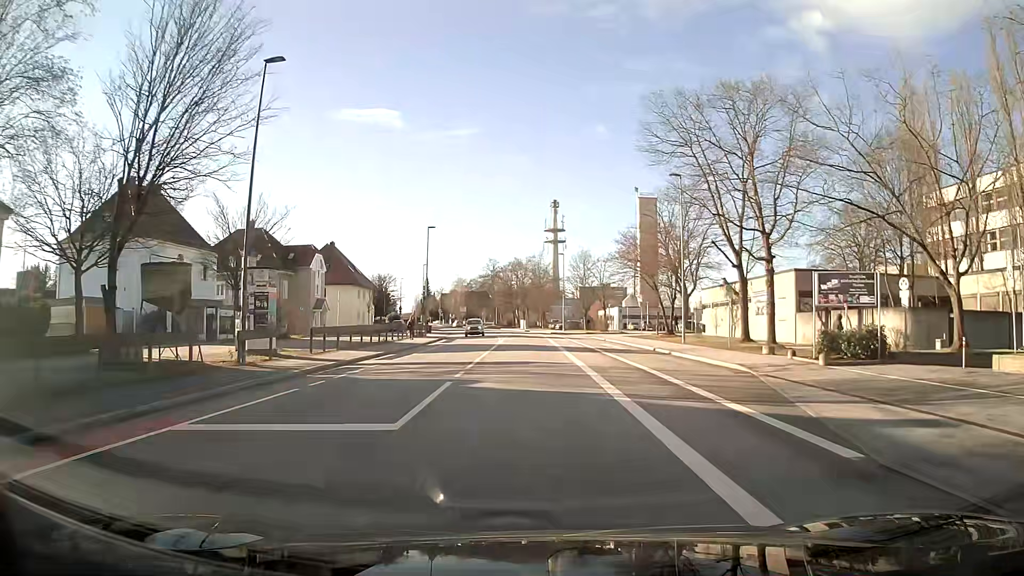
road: tertiary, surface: asphalt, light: Day
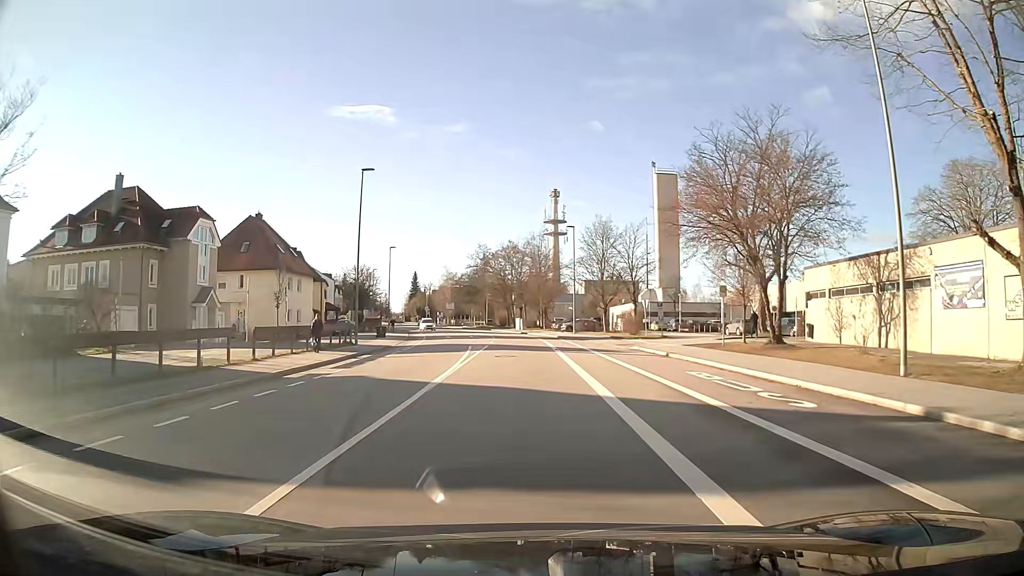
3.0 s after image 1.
(0.0, +24.8) m; 0°
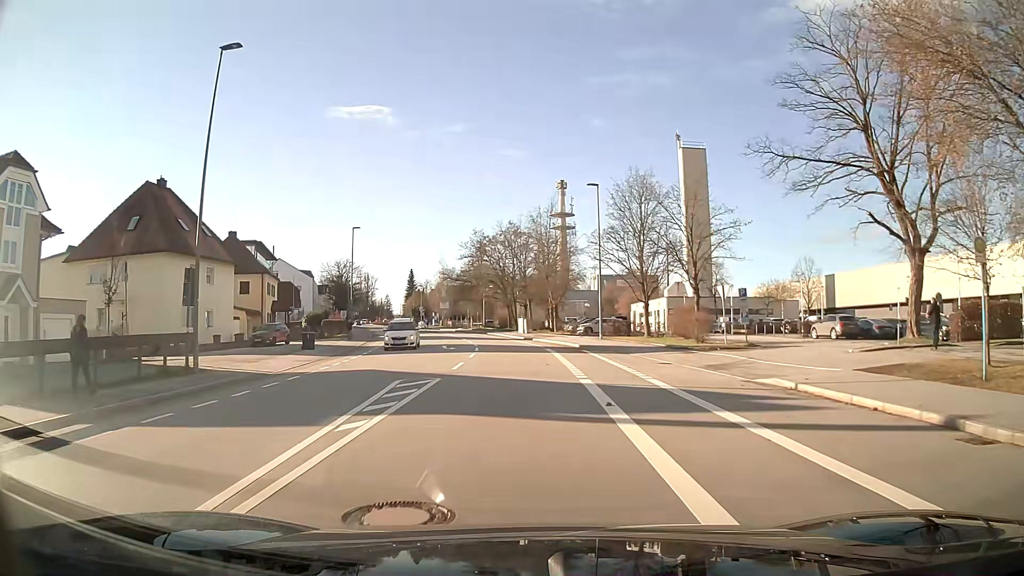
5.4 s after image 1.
(-0.1, +19.9) m; -1°
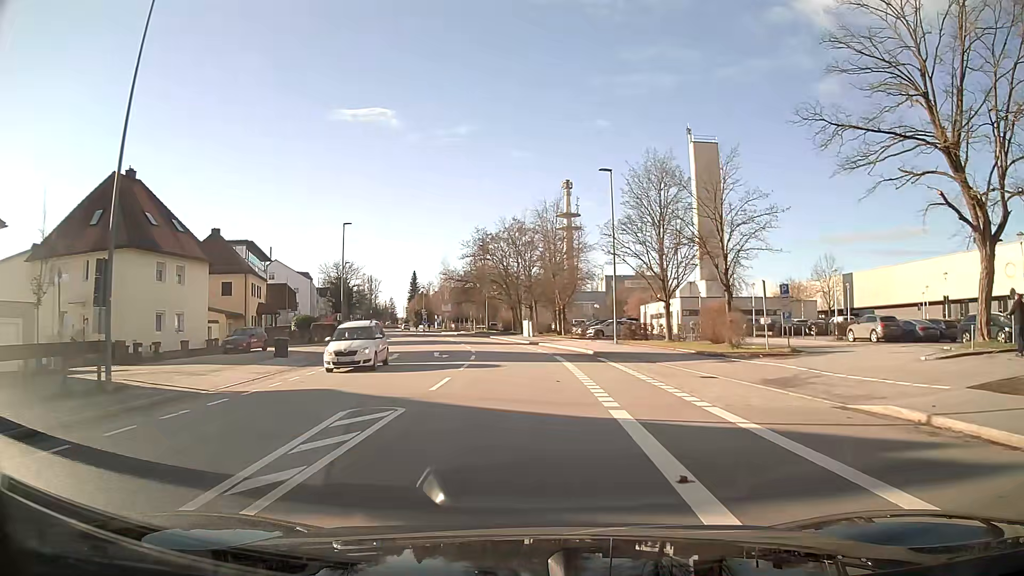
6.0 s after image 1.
(0.0, +5.0) m; 0°
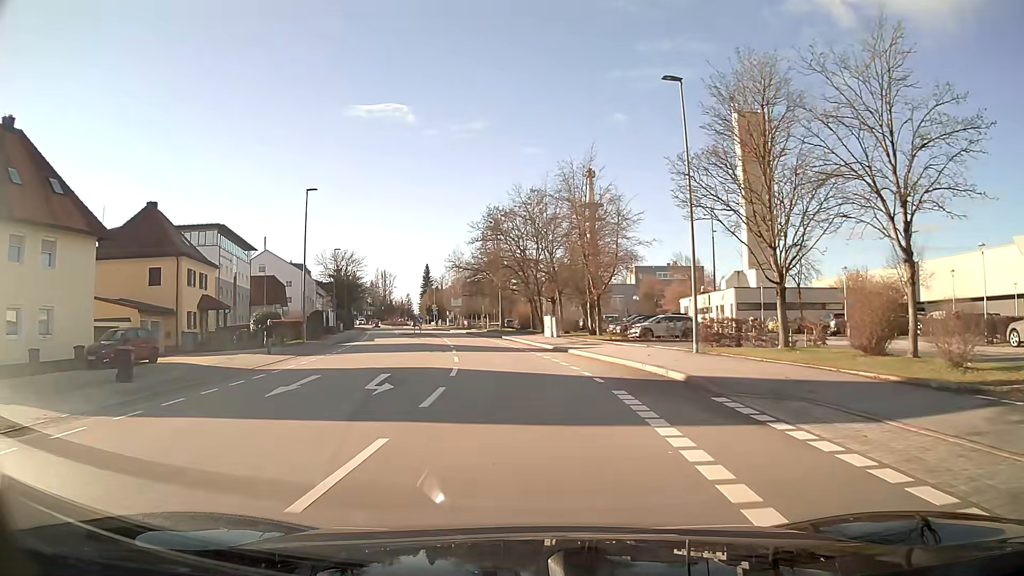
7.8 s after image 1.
(-0.2, +15.0) m; -2°
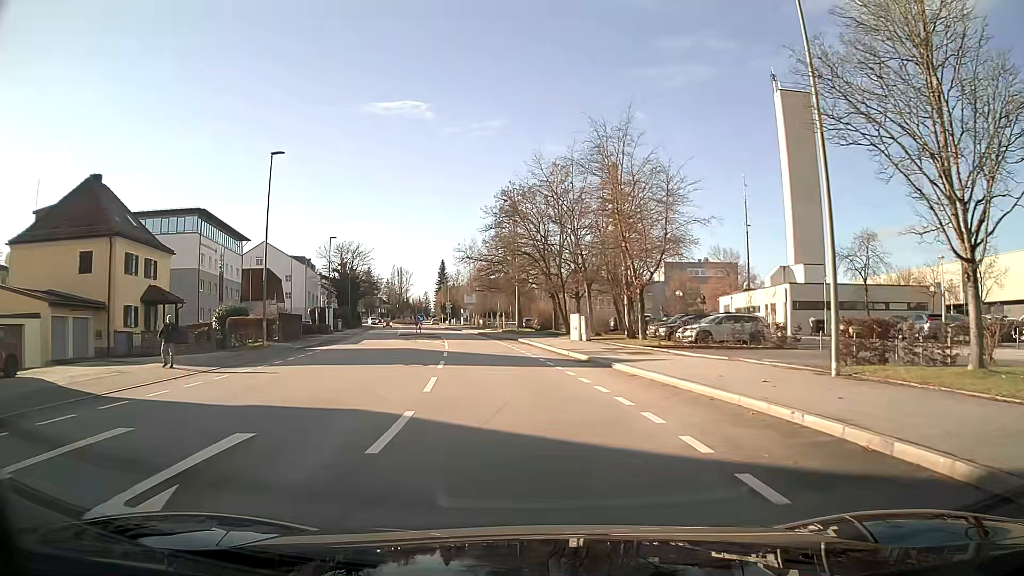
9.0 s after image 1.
(-0.2, +10.0) m; -2°
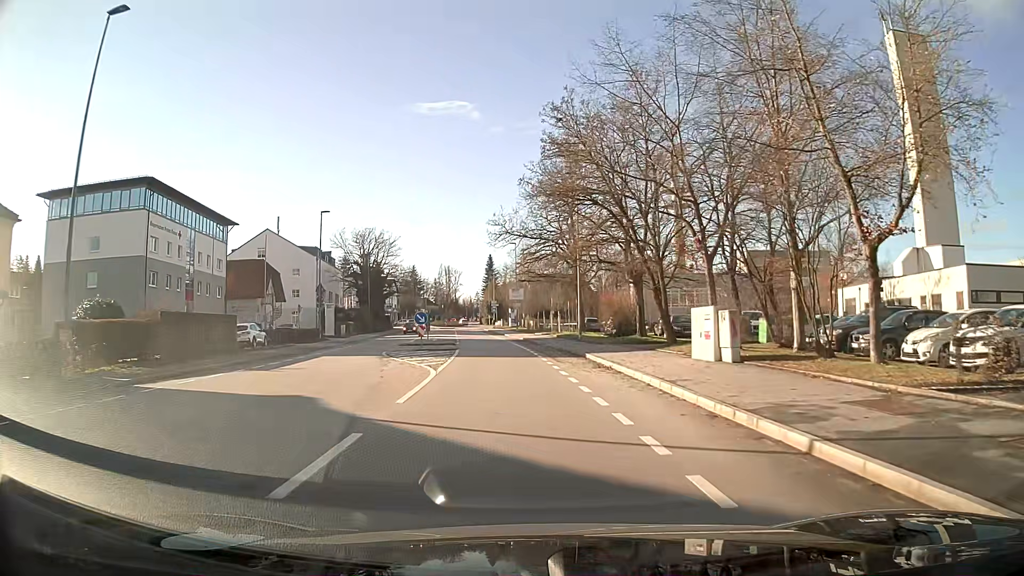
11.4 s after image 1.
(-0.8, +20.0) m; -5°
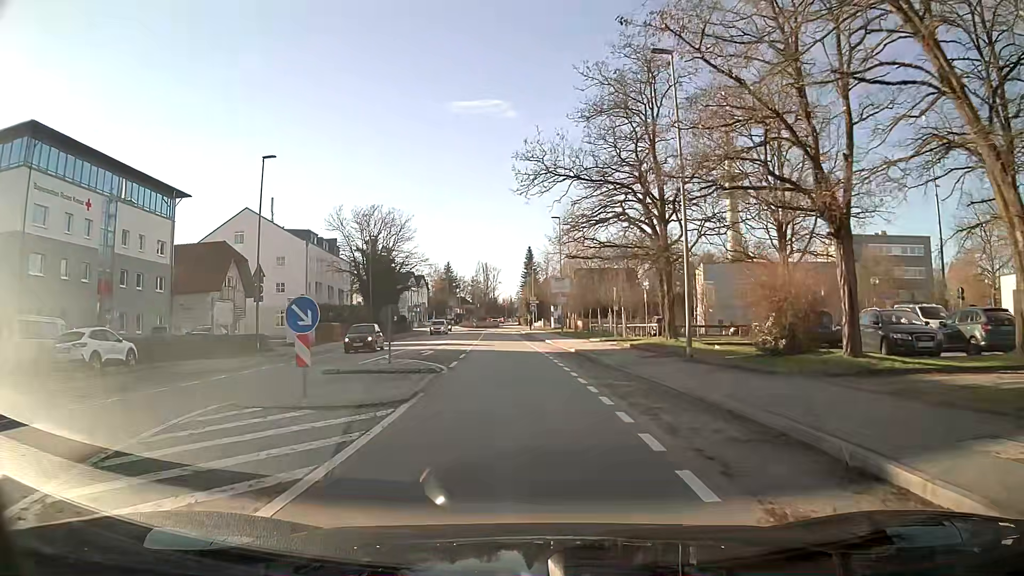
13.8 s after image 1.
(-0.7, +19.9) m; -4°
(0, +10) (-1, +20) (-1, +30) (-2, +40) (-2, +50) (-3, +60) (-3, +70) (-3, +80) (-4, +90) (-4, +100) m
